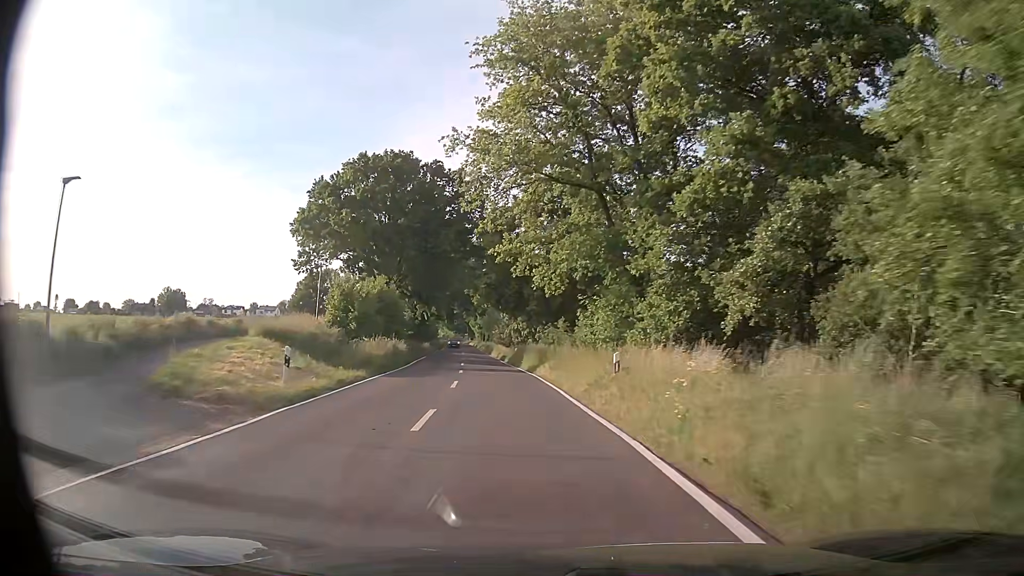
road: tertiary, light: Day
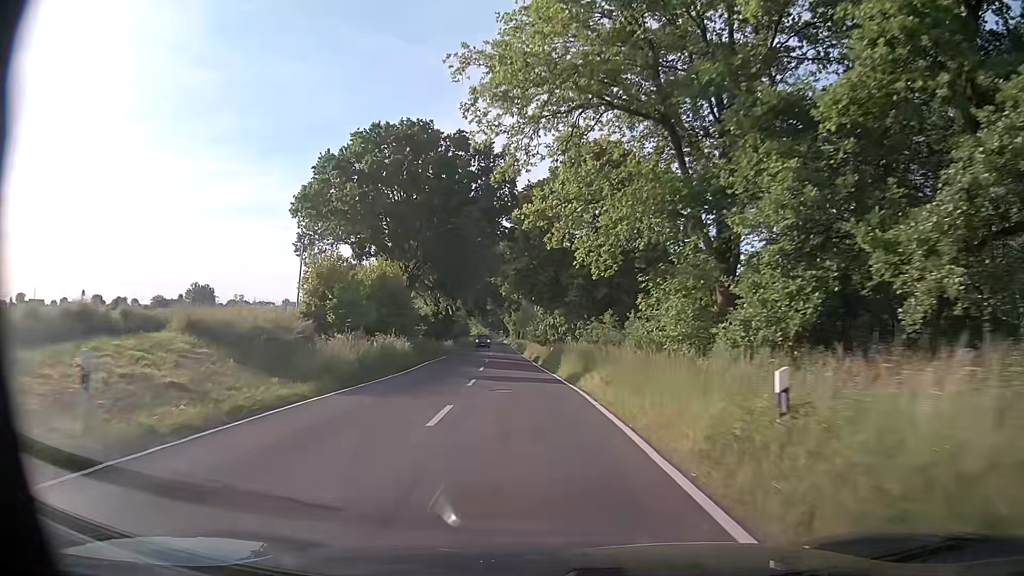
(-0.2, +8.8) m; -2°
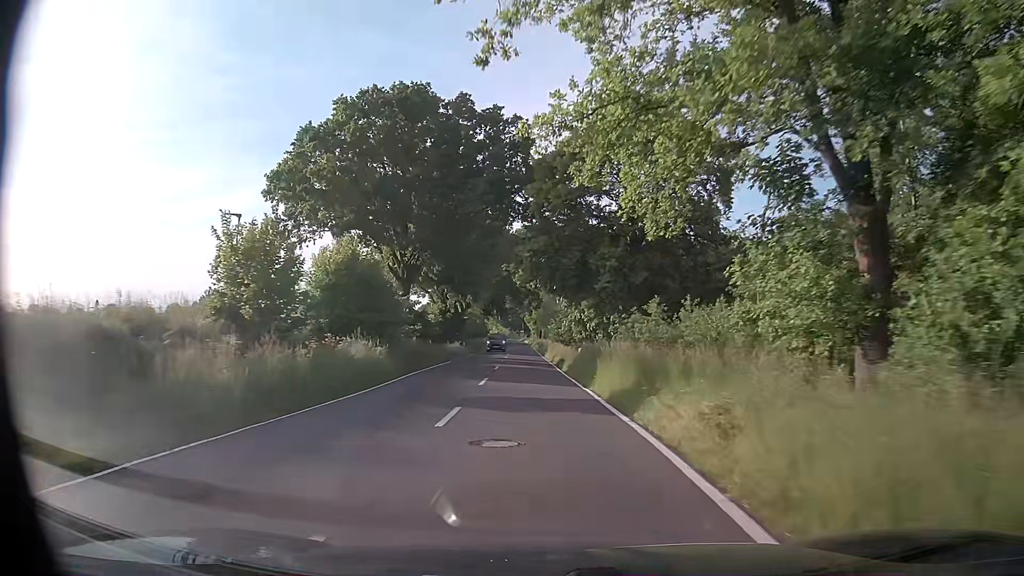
(-0.3, +8.8) m; -3°
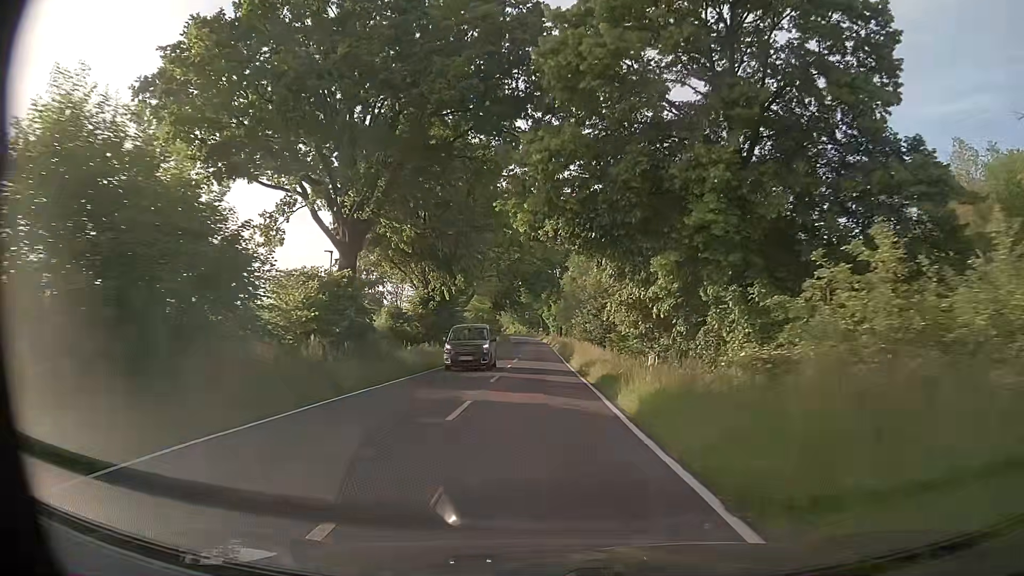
(-0.2, +17.8) m; -1°
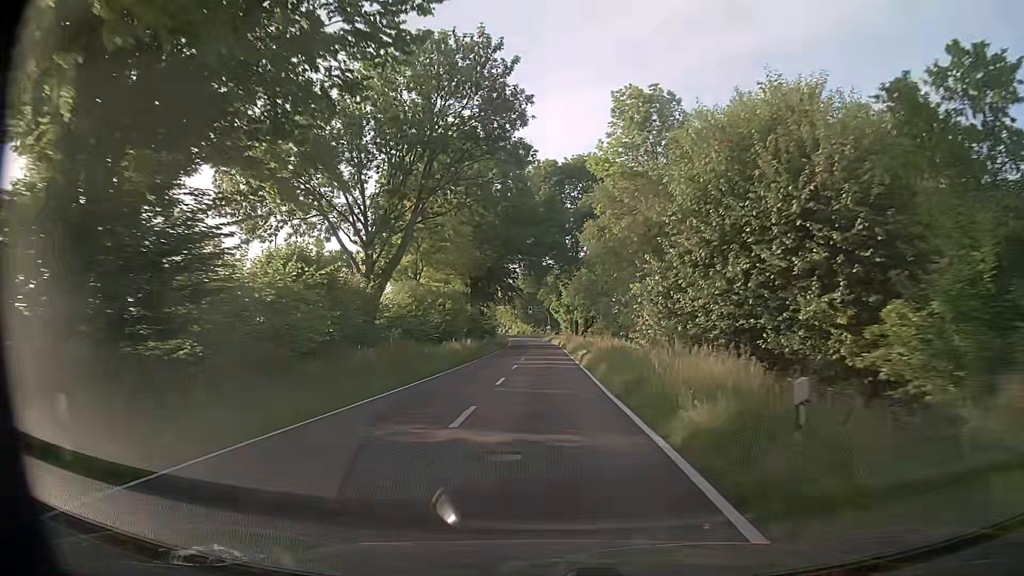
(-0.4, +35.9) m; -1°
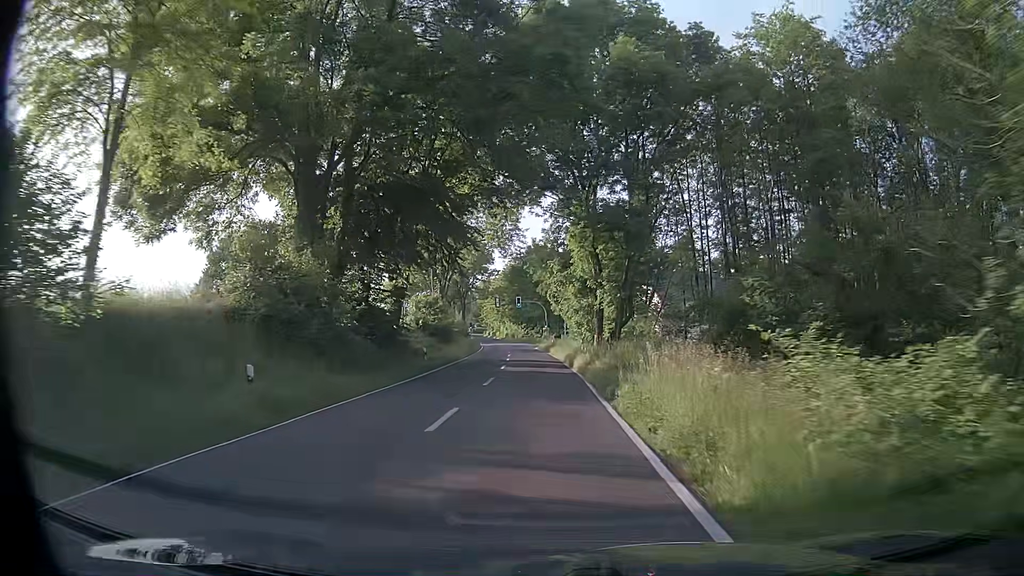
(0.0, +44.9) m; 0°
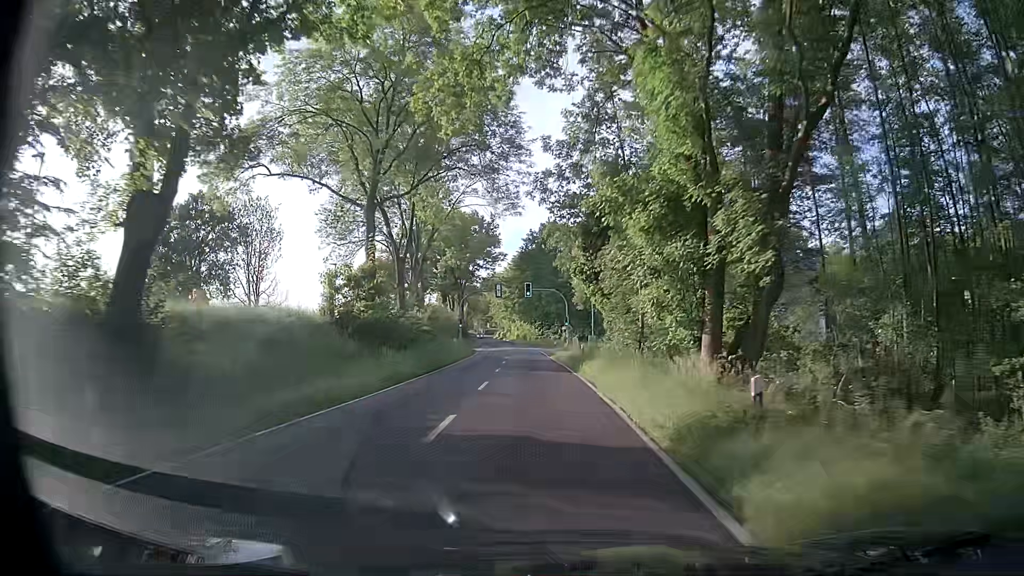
(-0.4, +27.6) m; -2°
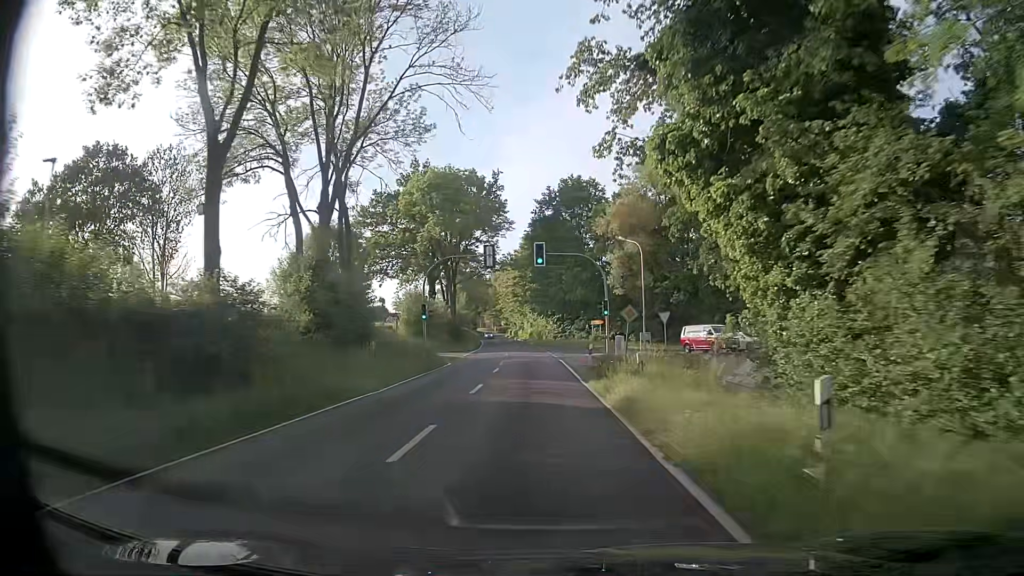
(-0.5, +28.0) m; -1°
(0, +10) (0, +20) (-1, +30) (-1, +40) (-2, +50) (-2, +60) (-3, +70) (-4, +80) (-5, +90) (-6, +100) m
